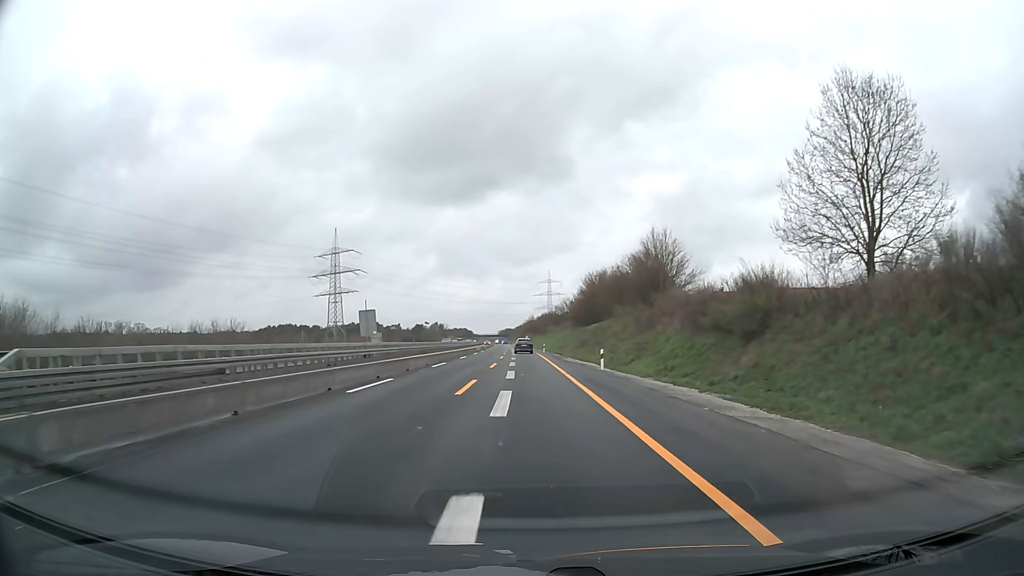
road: motorway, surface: asphalt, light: Day
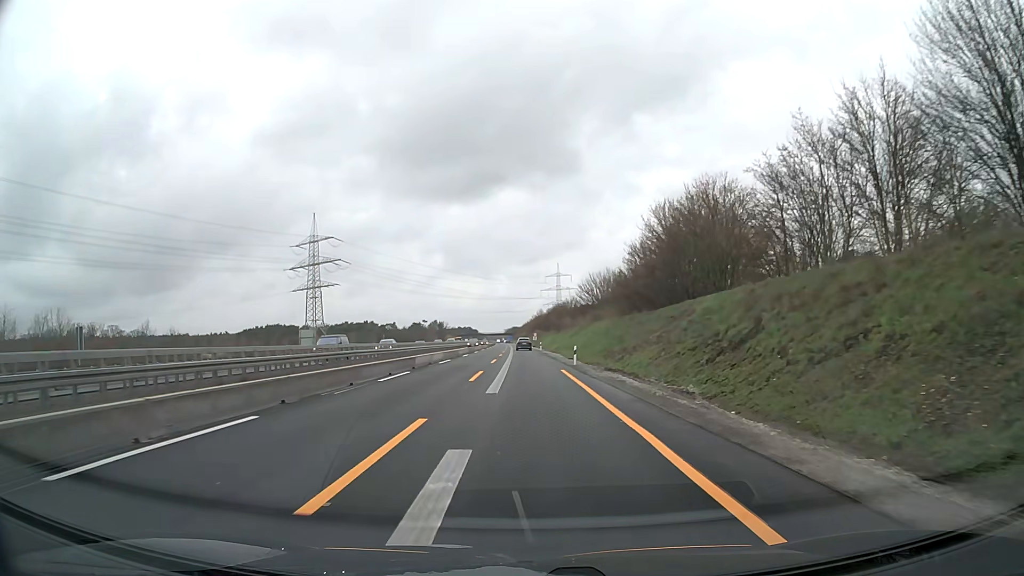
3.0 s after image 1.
(-0.2, +45.8) m; -1°
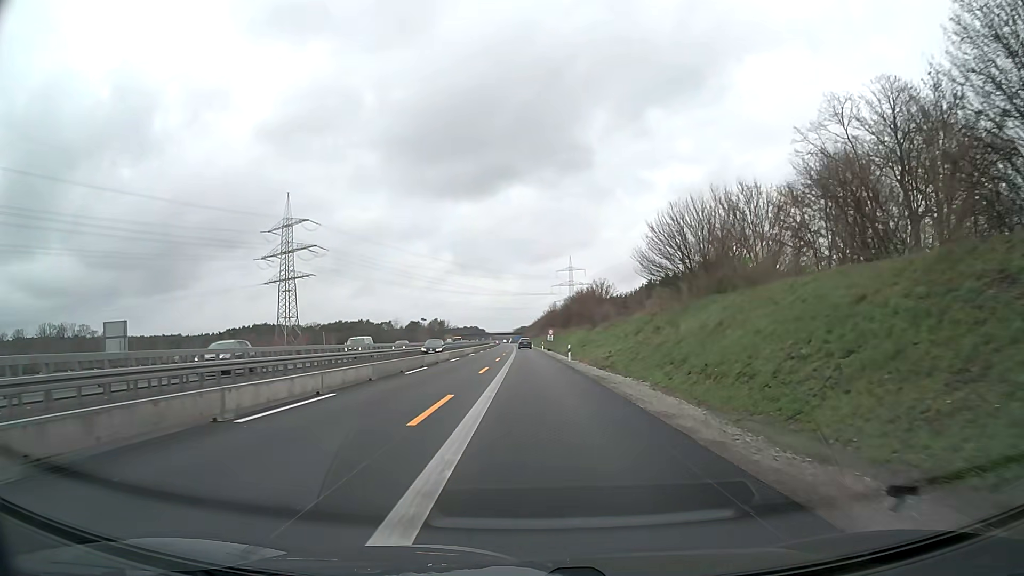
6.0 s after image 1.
(-0.4, +45.6) m; -1°
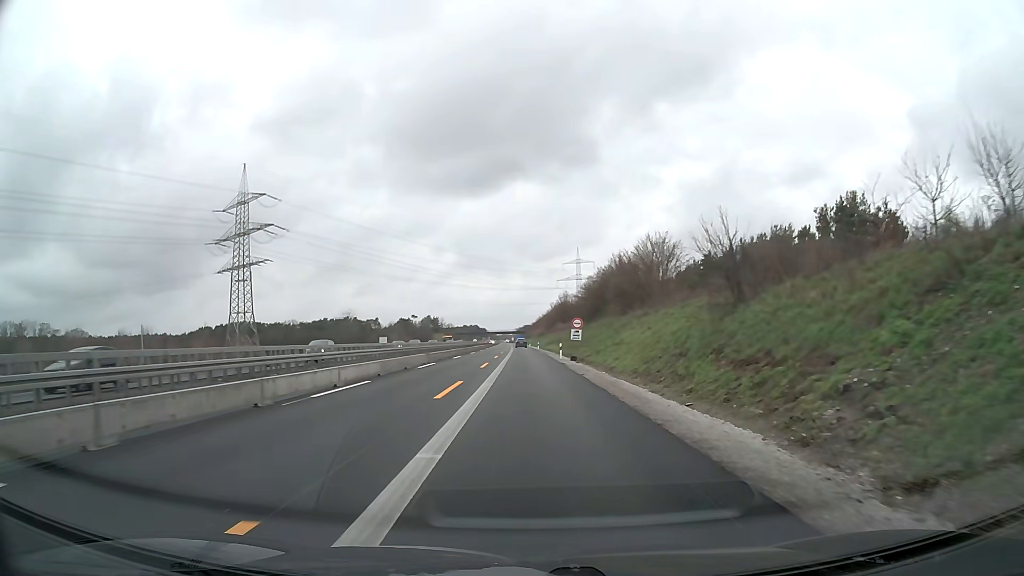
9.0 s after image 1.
(-0.1, +45.9) m; 0°
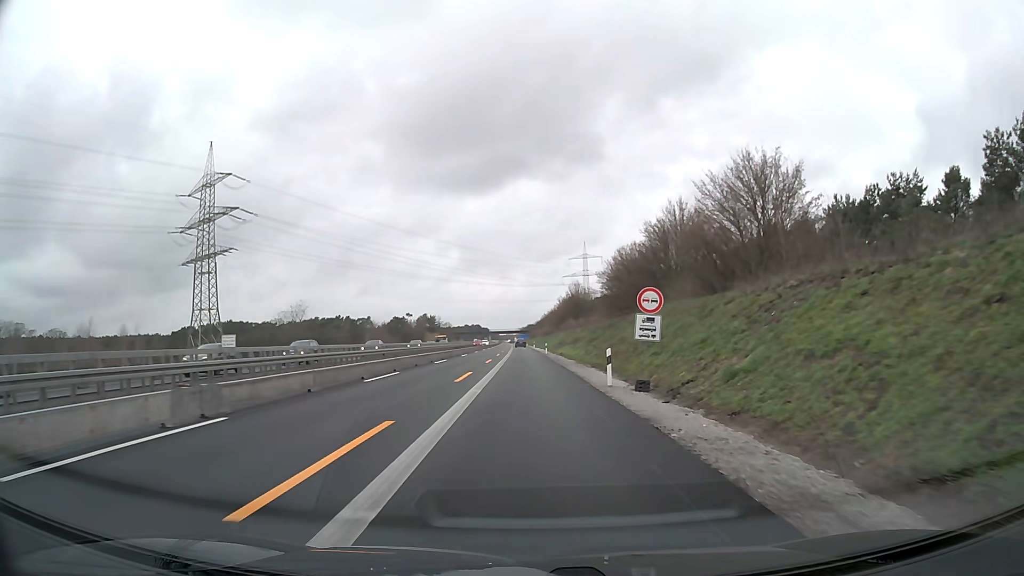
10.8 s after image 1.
(0.0, +27.8) m; 0°
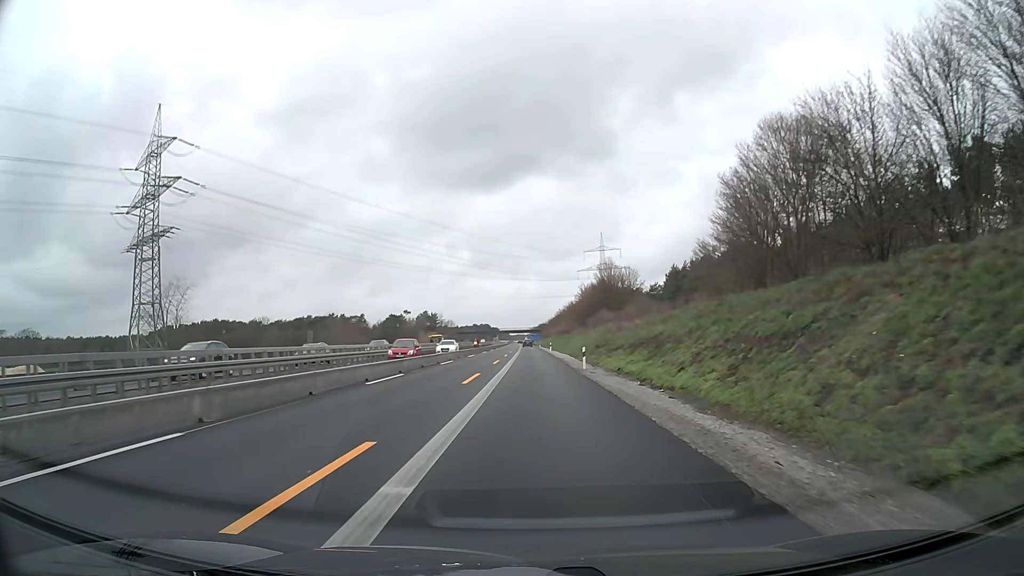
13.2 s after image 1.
(-0.4, +37.1) m; -1°
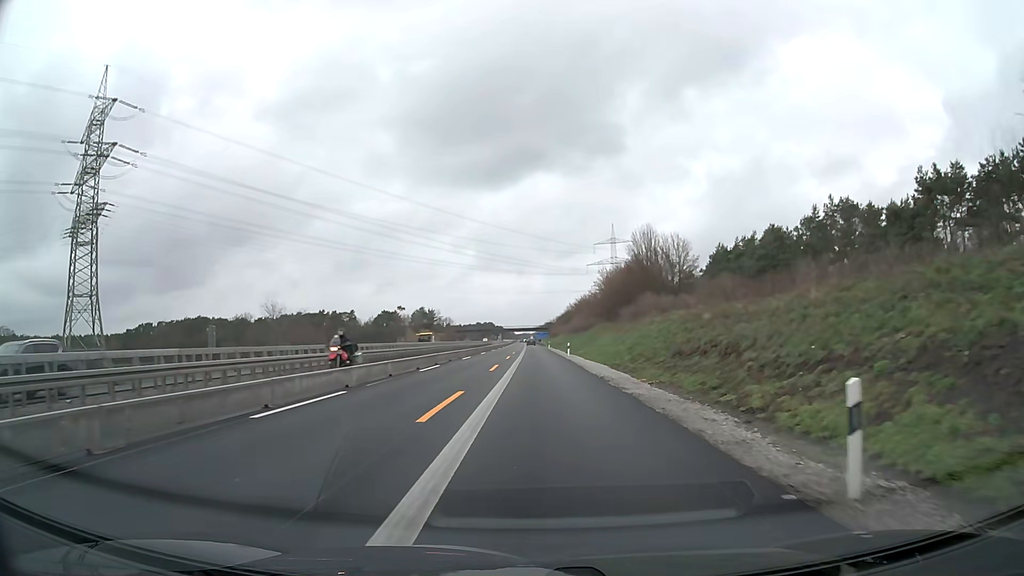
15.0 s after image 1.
(-0.2, +27.8) m; -1°
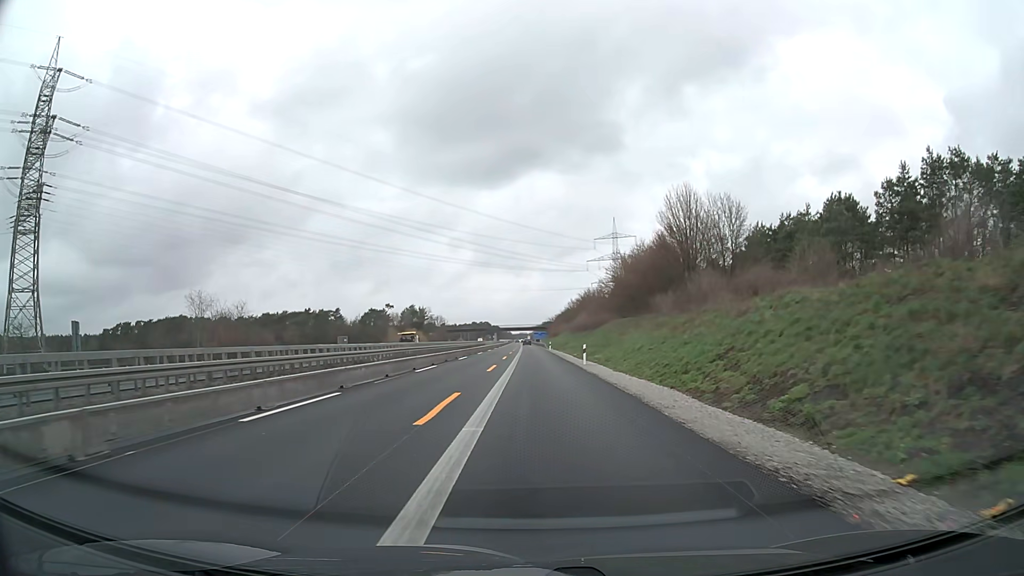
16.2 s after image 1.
(+0.1, +18.5) m; 0°
(0, +10) (0, +20) (0, +30) (0, +40) (0, +50) (0, +60) (0, +70) (0, +80) (0, +90) (0, +100) m
